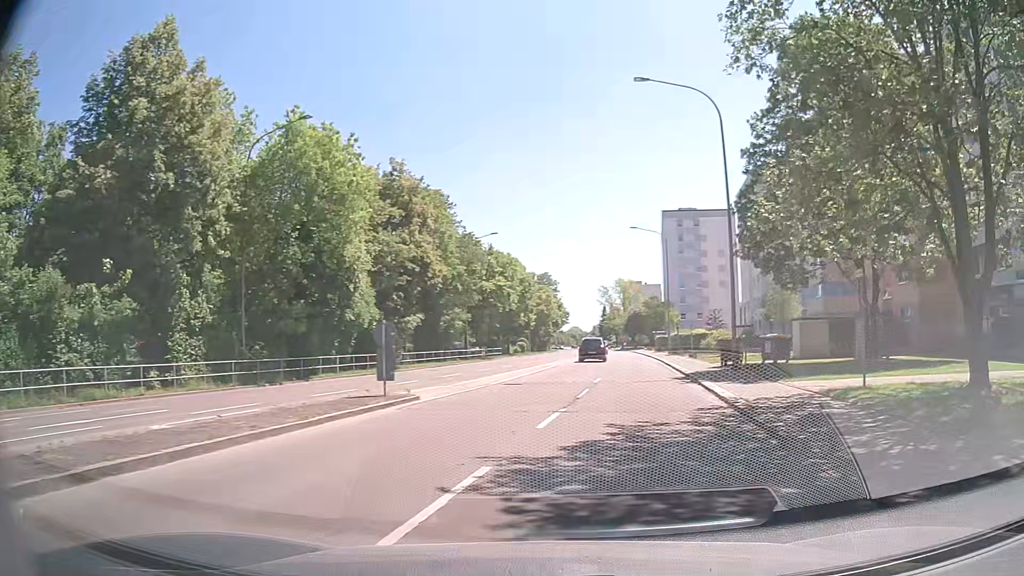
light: Day
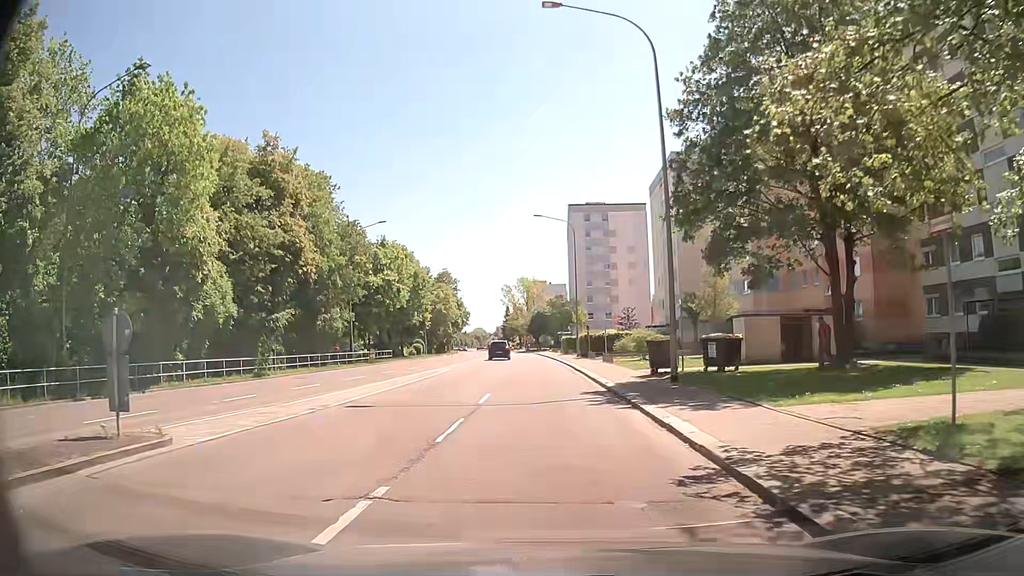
(+0.9, +7.2) m; +9°
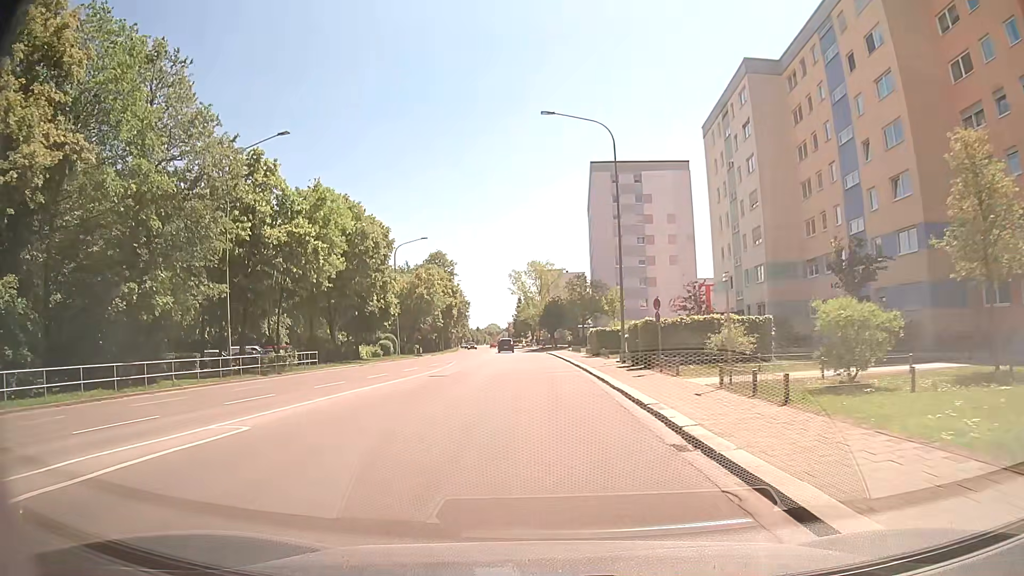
(+0.3, +26.3) m; 0°
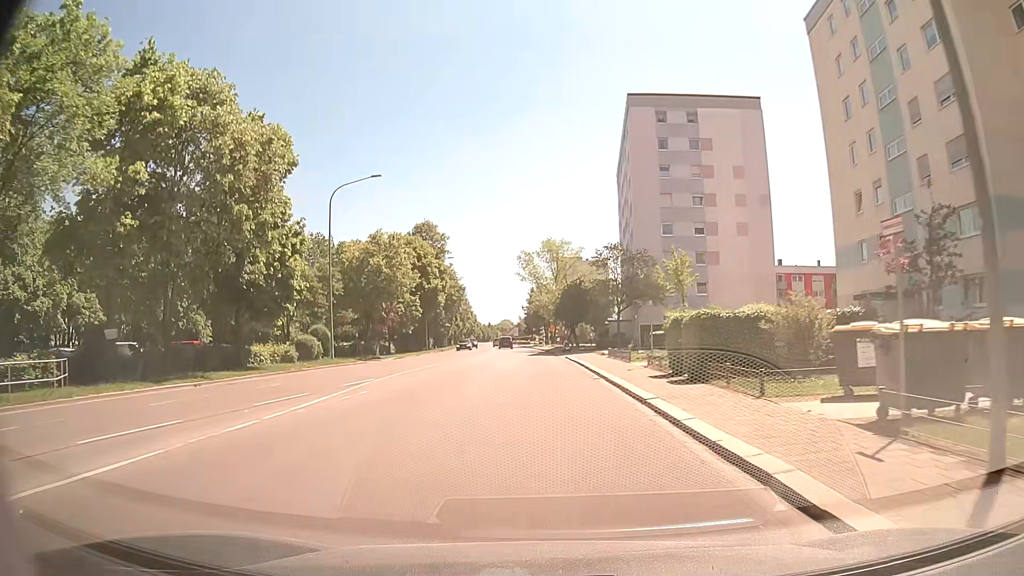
(-0.3, +26.1) m; -1°
